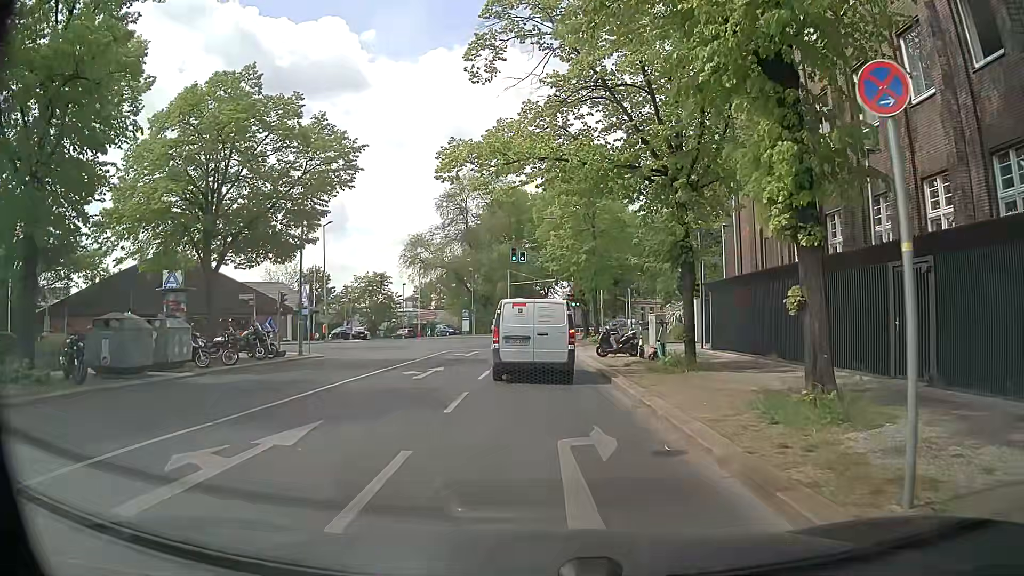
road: residential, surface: asphalt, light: Day
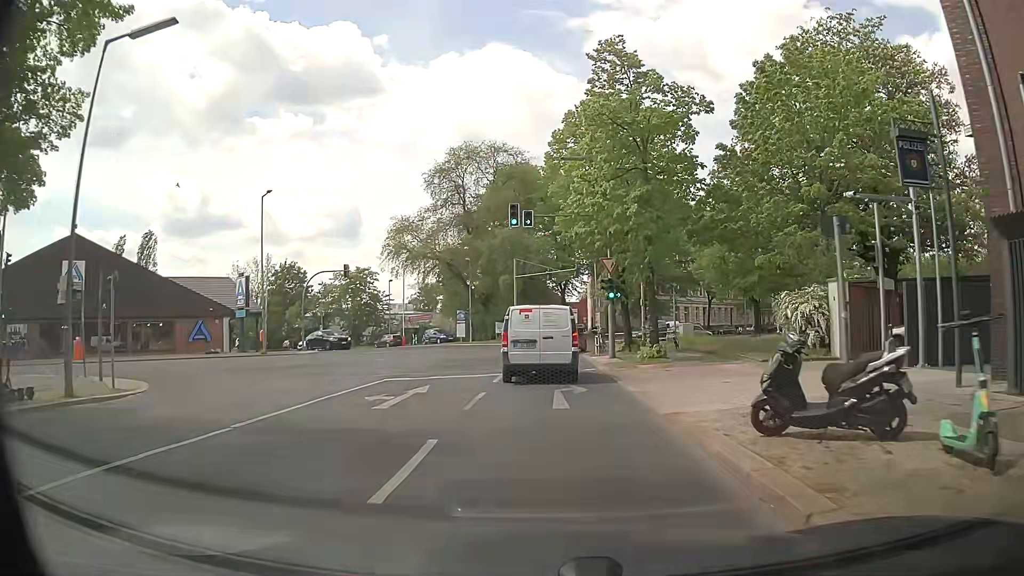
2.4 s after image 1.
(+0.6, +17.5) m; +1°
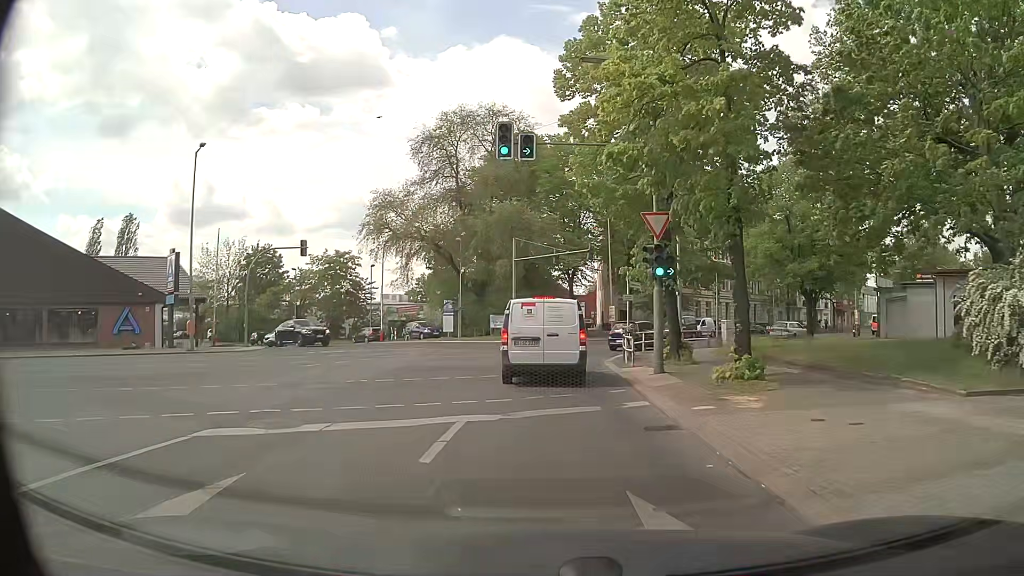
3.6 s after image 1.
(0.0, +10.5) m; 0°
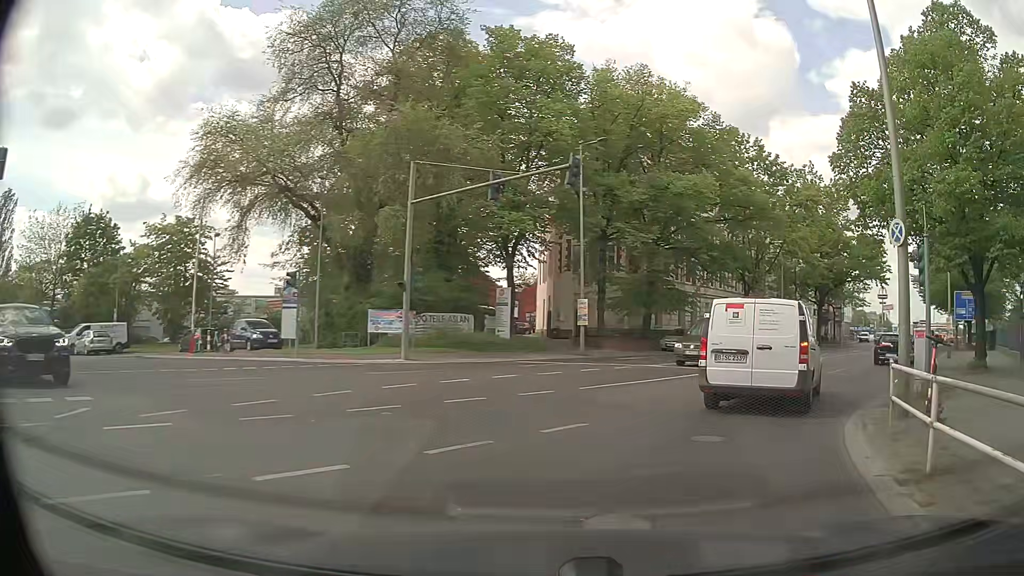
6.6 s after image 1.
(0.0, +23.7) m; +6°
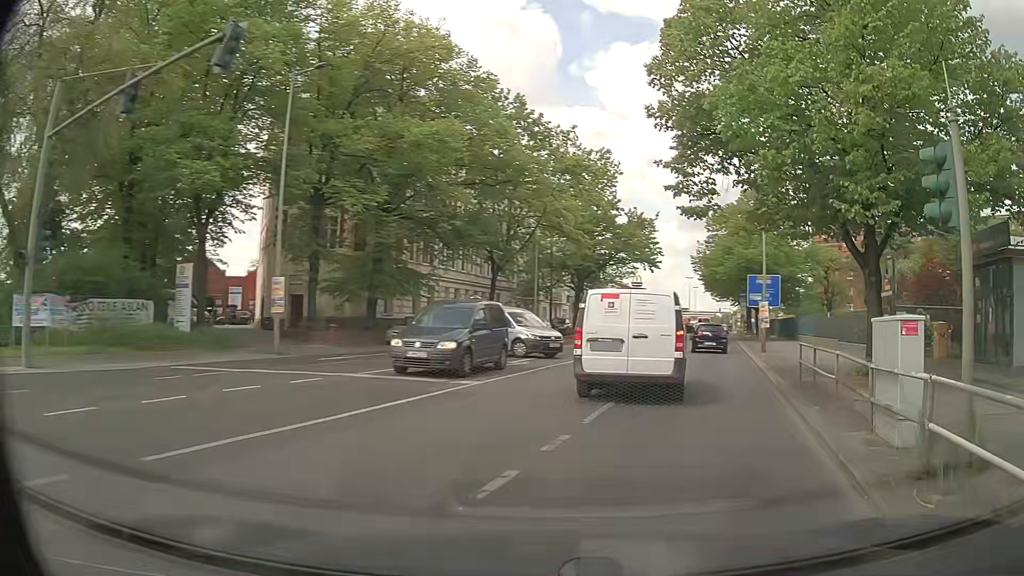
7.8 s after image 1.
(+1.5, +8.6) m; +23°
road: secondary
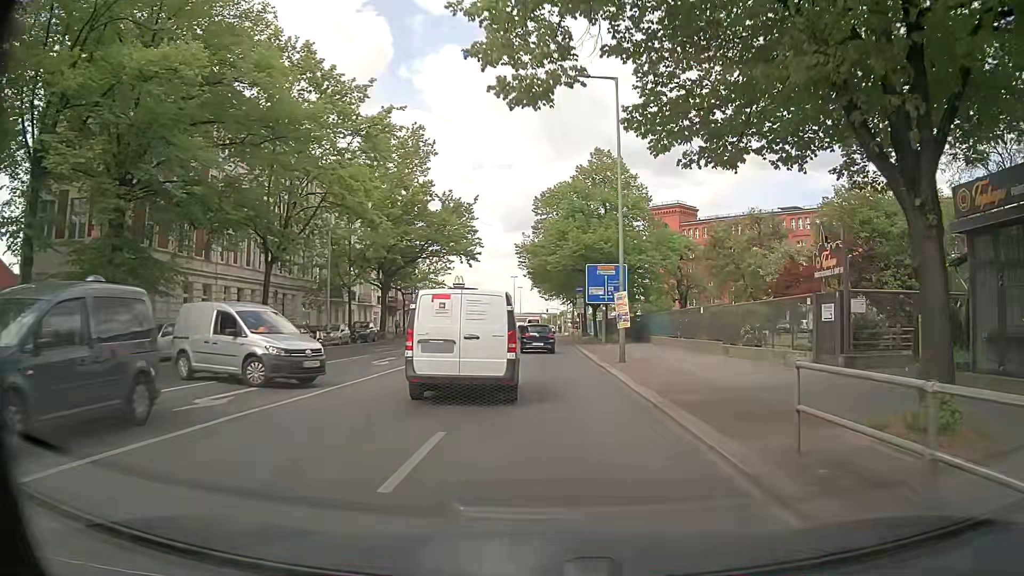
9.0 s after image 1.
(+1.5, +9.6) m; +15°
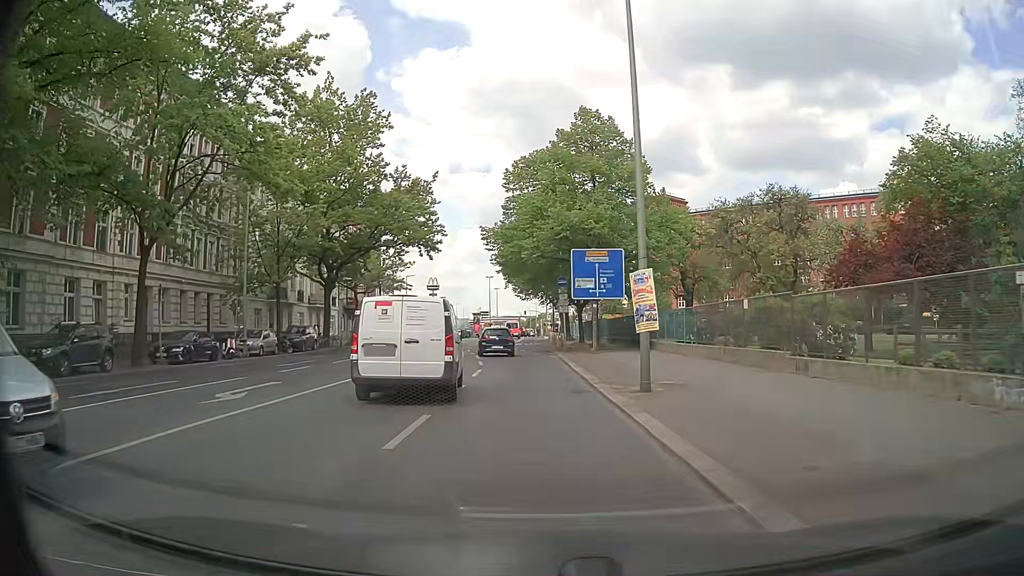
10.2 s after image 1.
(+0.2, +10.0) m; +3°
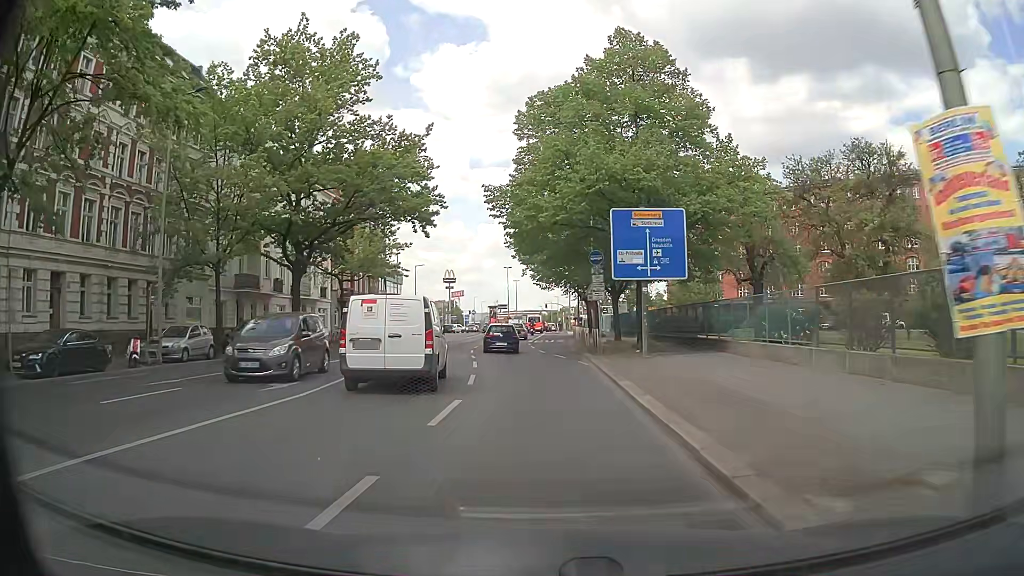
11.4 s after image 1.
(-0.3, +10.5) m; -3°
